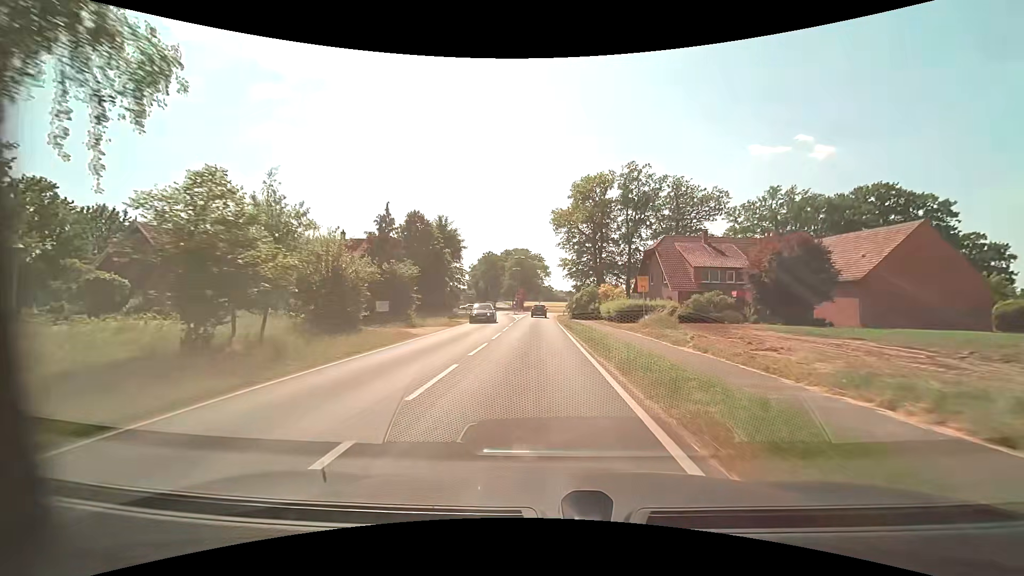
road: tertiary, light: Day
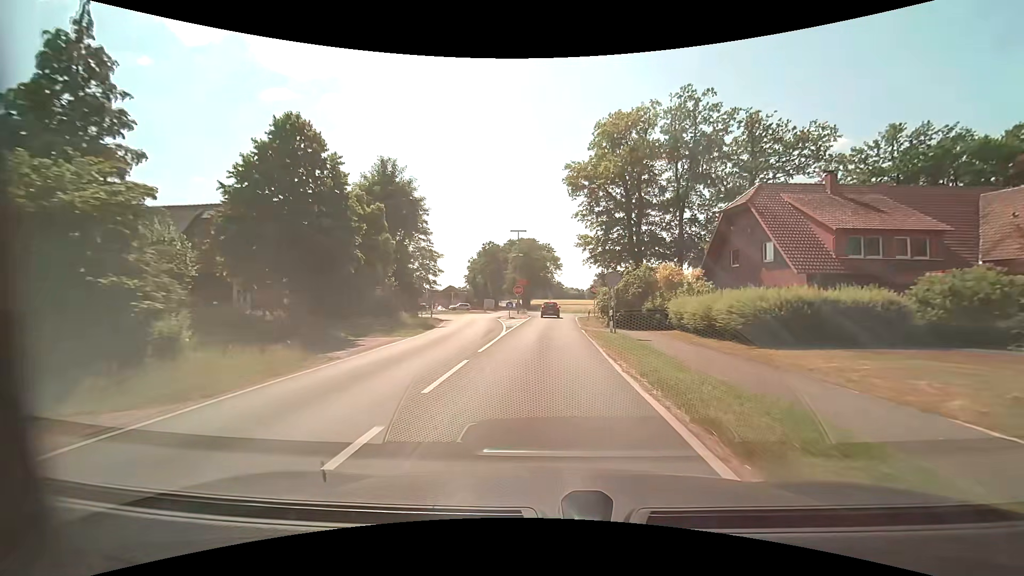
(-0.3, +23.5) m; -1°
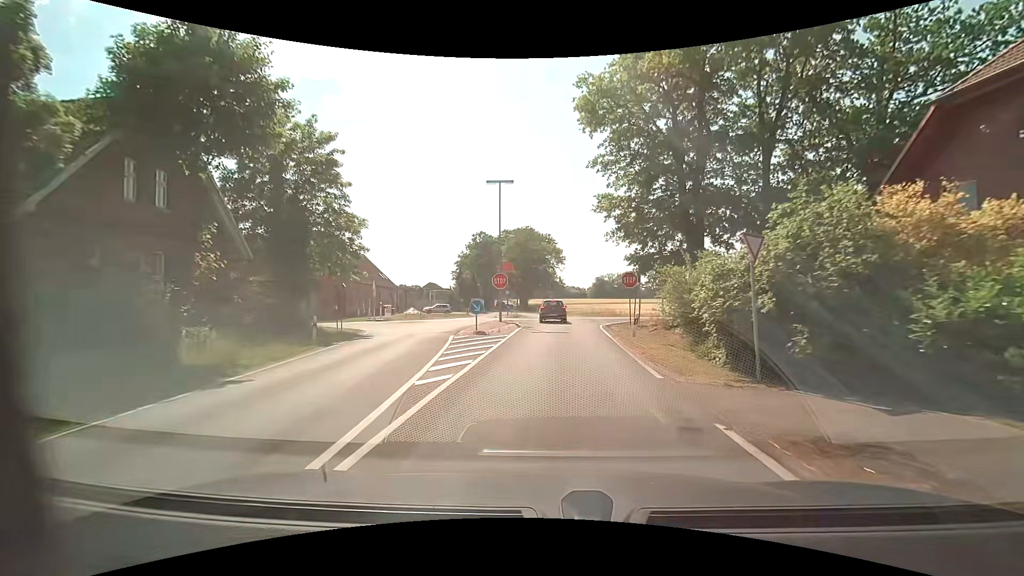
(0.0, +19.5) m; 0°
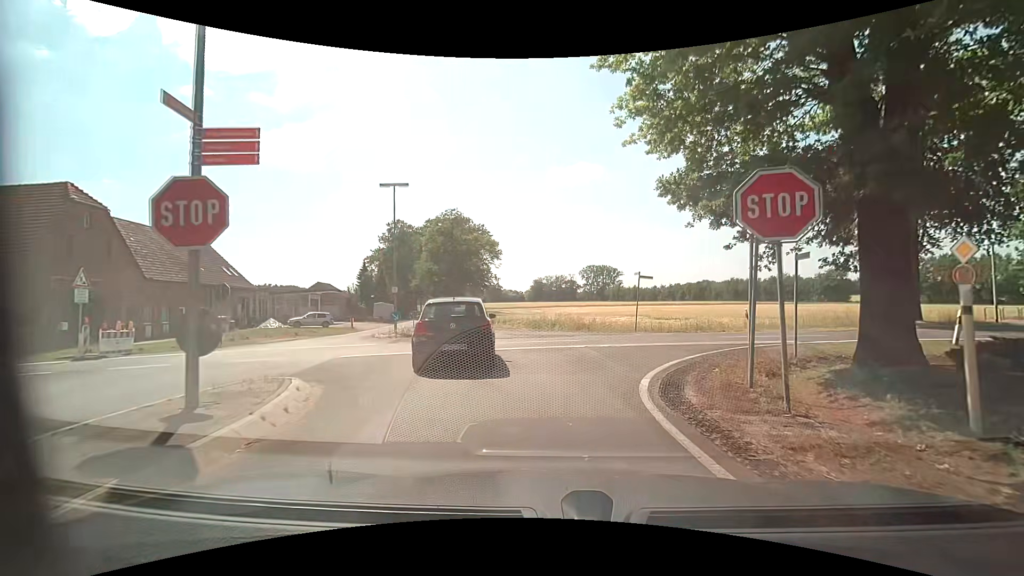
(+0.6, +21.8) m; +7°
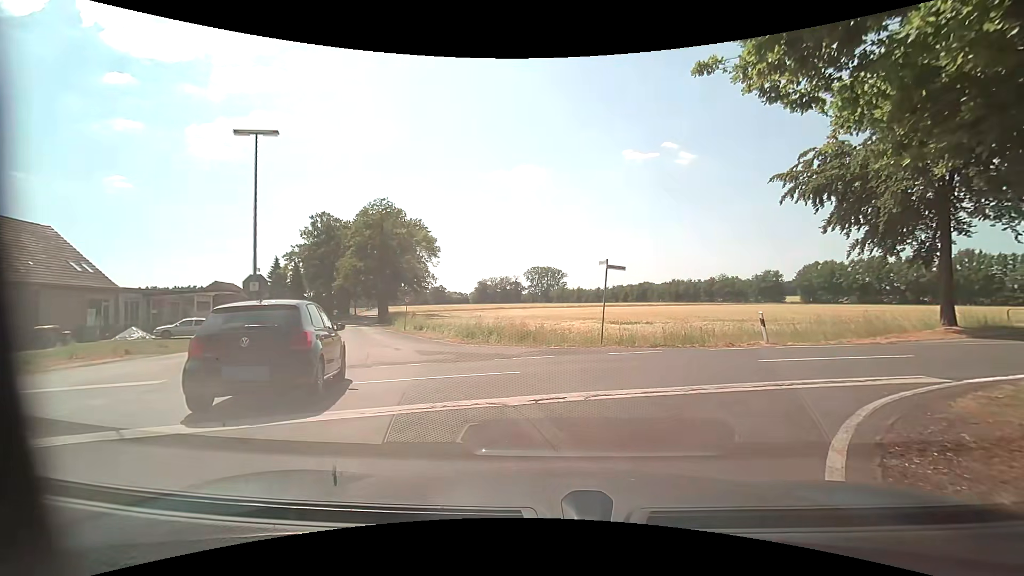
(+0.3, +7.8) m; +6°
